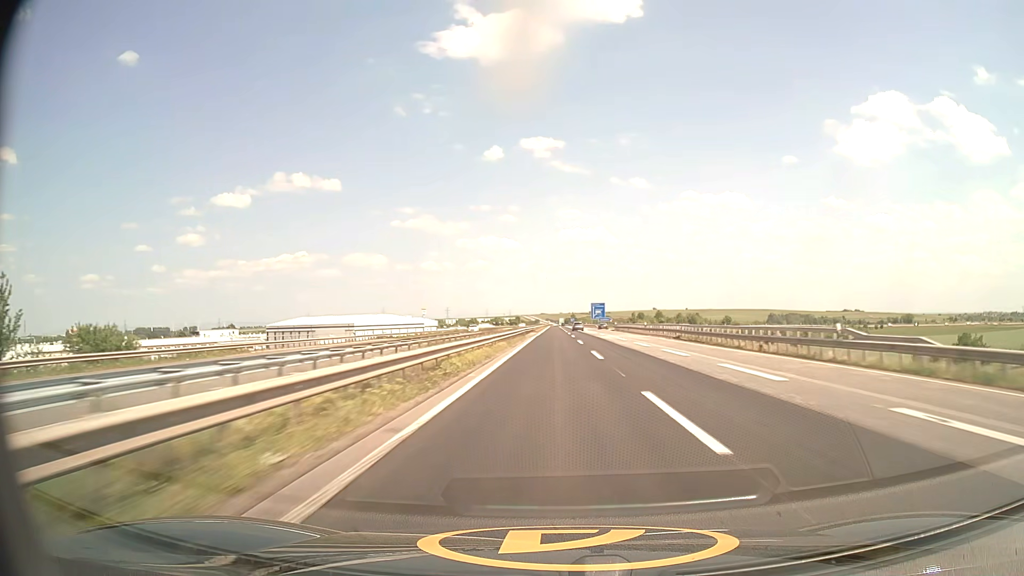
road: motorway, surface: asphalt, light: Day
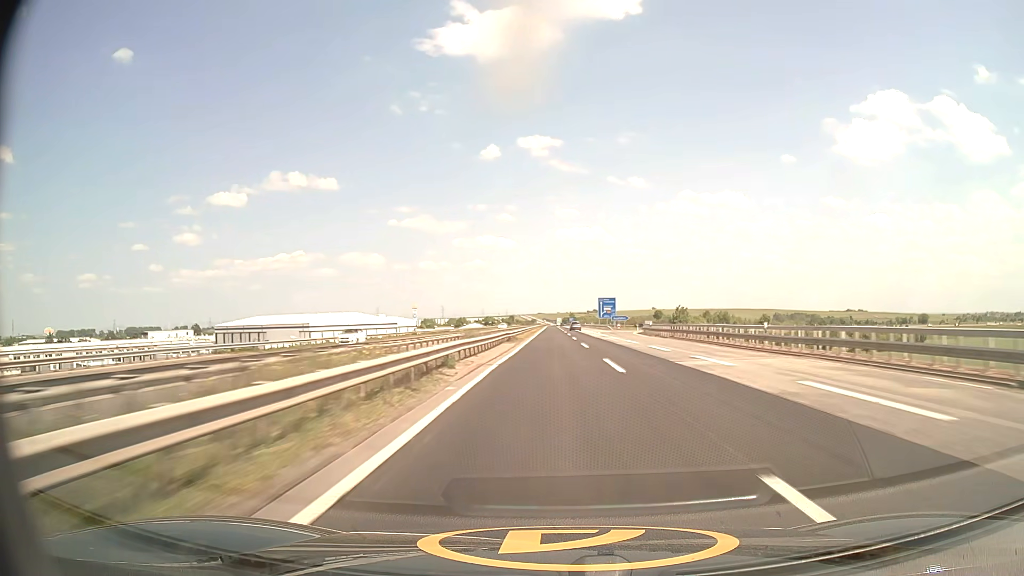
(-0.1, +43.1) m; 0°
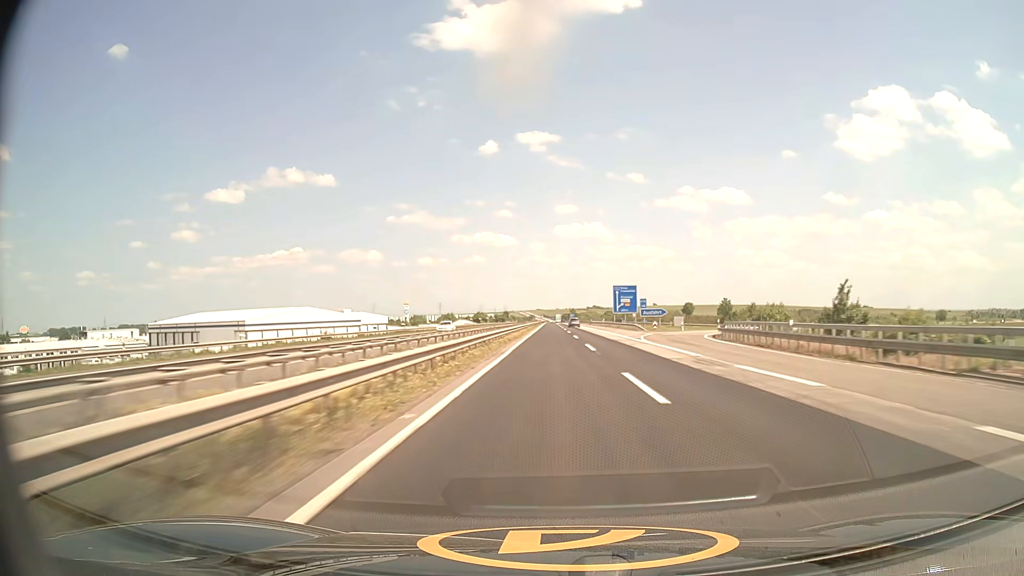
(+0.1, +42.9) m; 0°
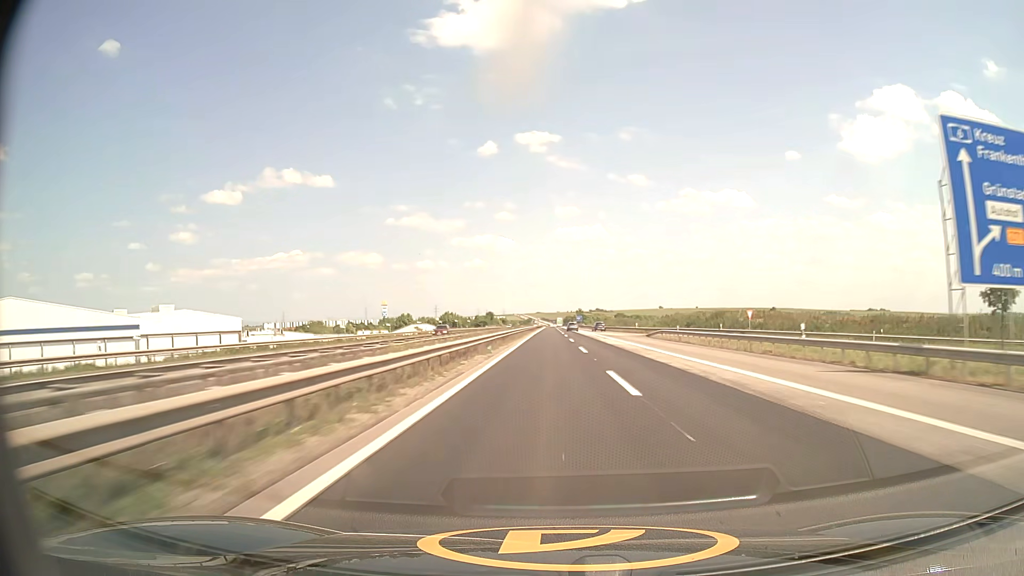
(0.0, +106.2) m; 0°
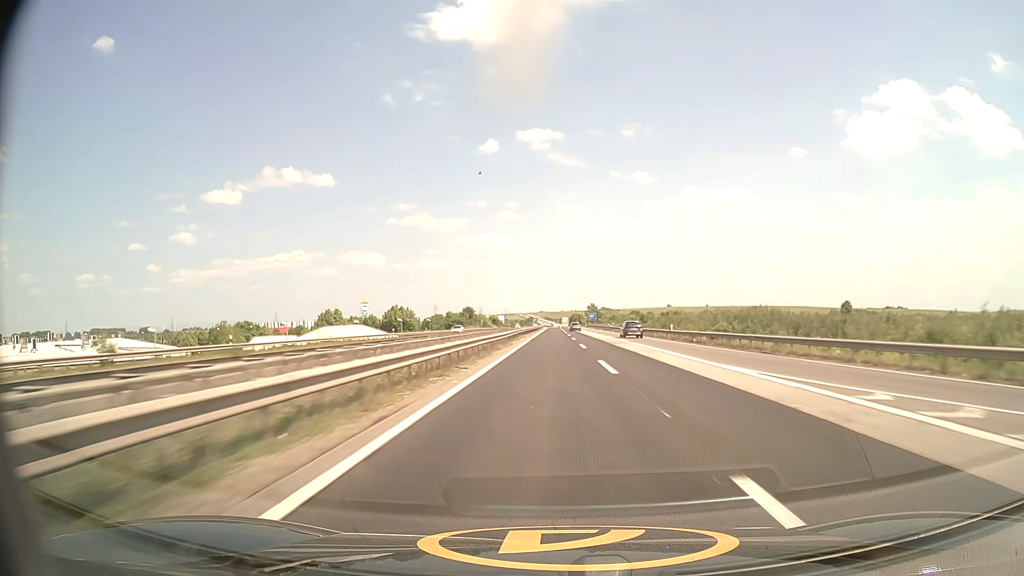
(-0.2, +84.6) m; 0°
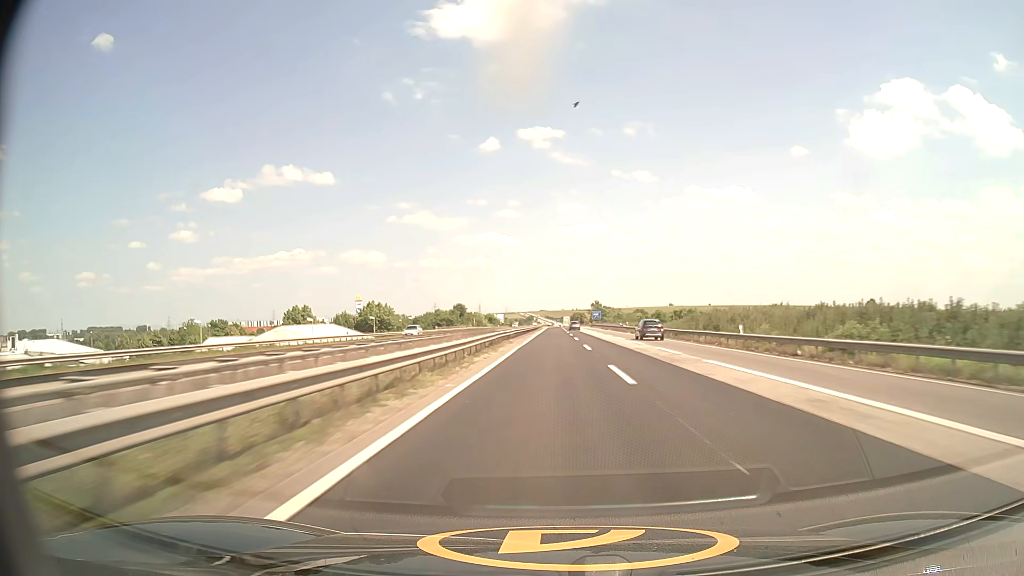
(0.0, +21.2) m; 0°
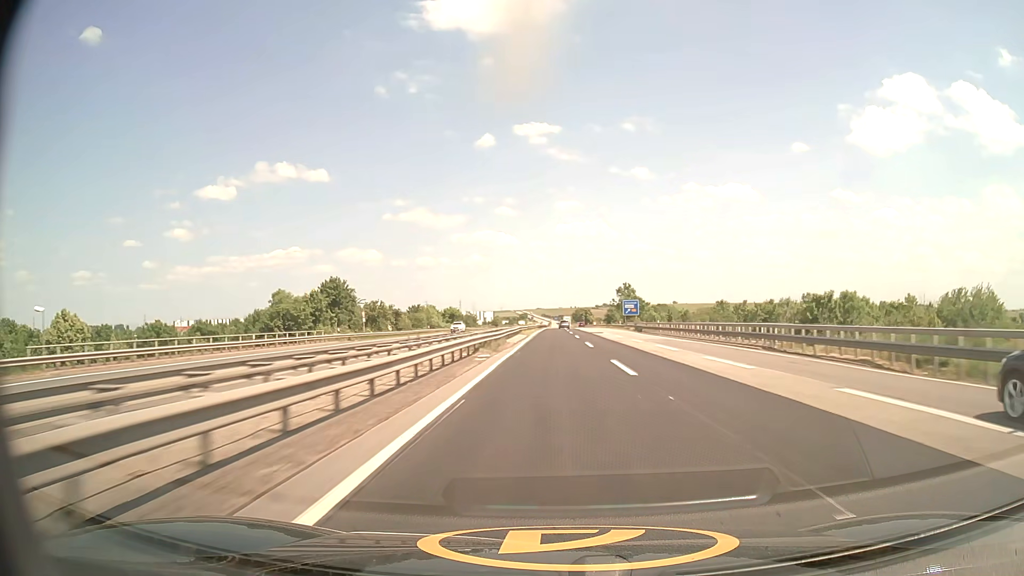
(+0.1, +106.0) m; 0°
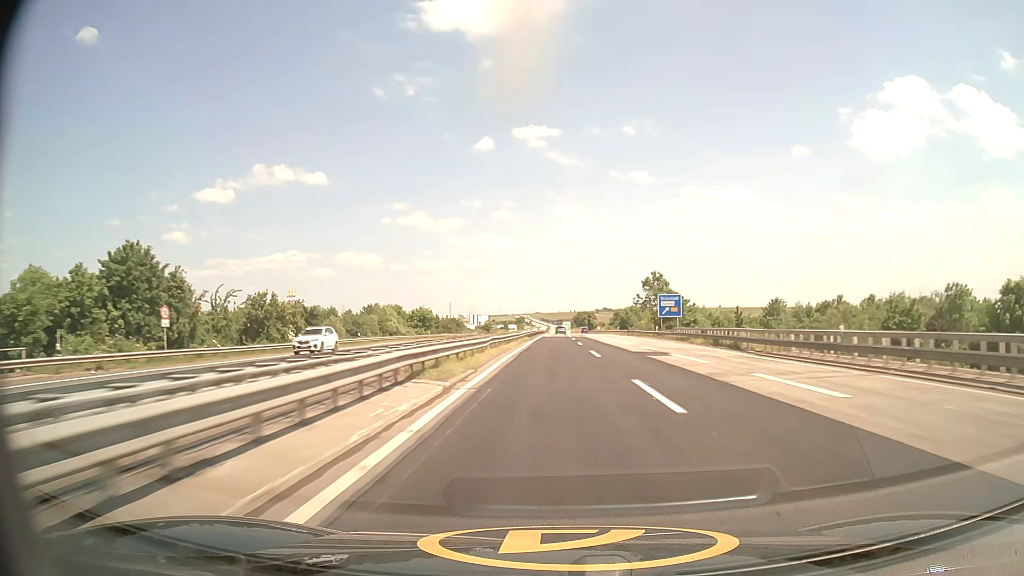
(+0.1, +42.2) m; 0°
(0, +10) (0, +20) (0, +30) (0, +40) (0, +50) (0, +60) (0, +70) (0, +80) (0, +90) (0, +100) m
